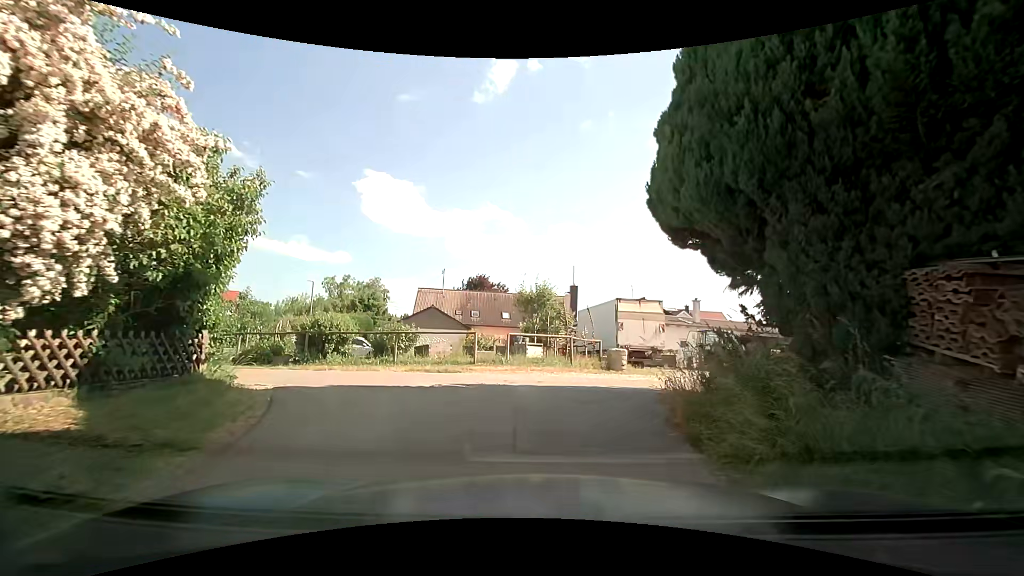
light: Day
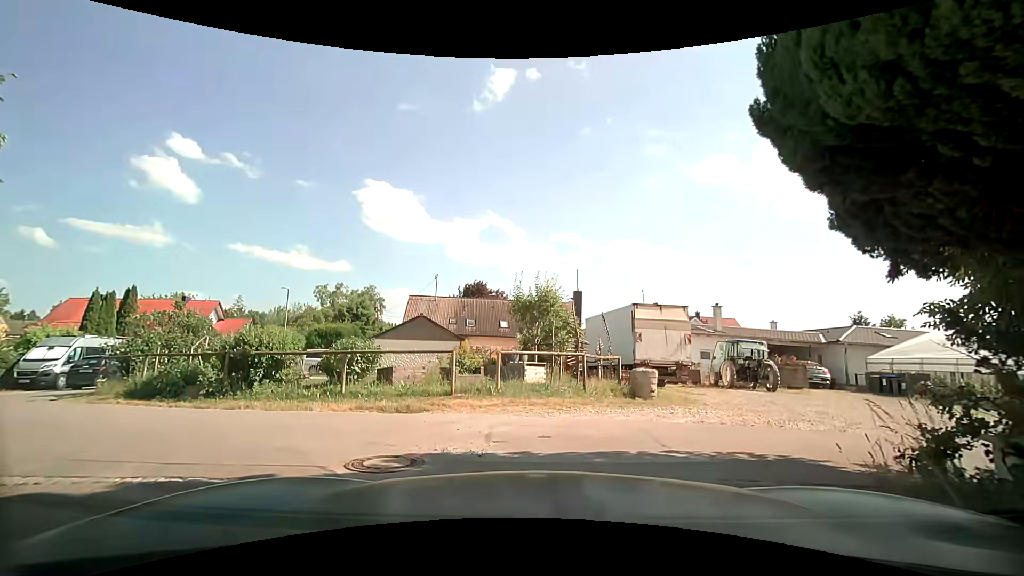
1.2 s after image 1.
(-0.1, +4.0) m; +2°
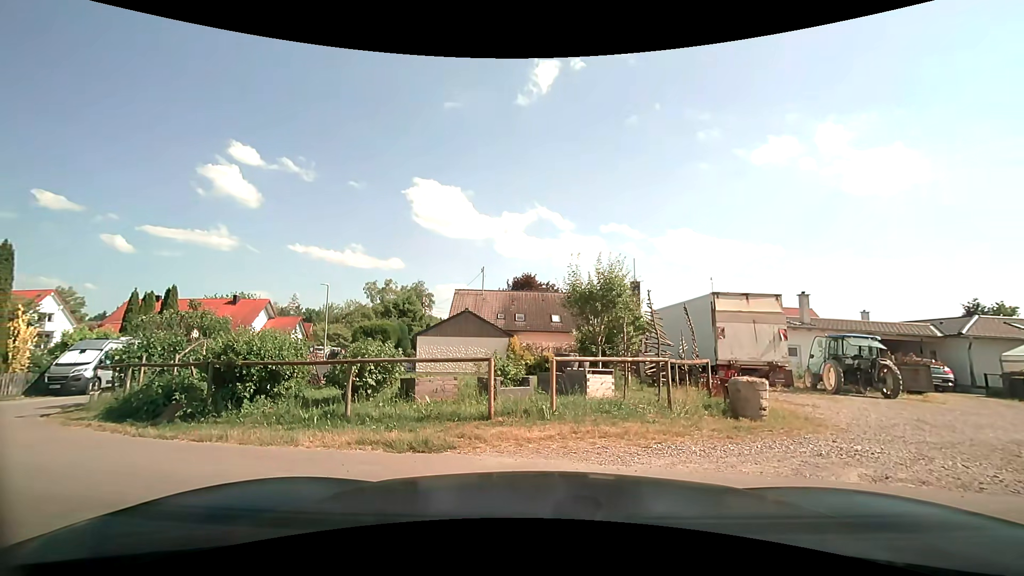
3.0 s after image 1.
(-0.2, +2.8) m; -4°
